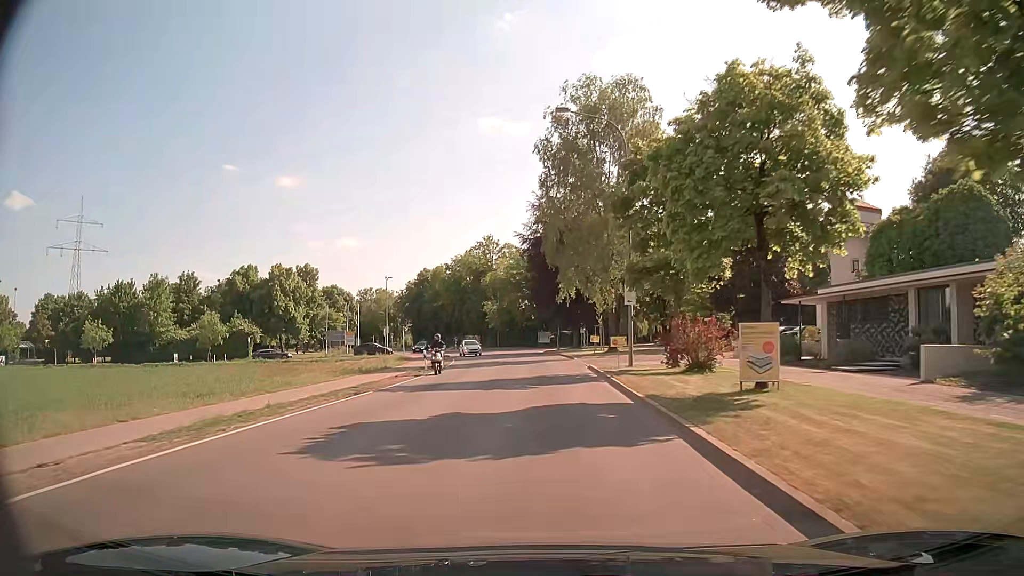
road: tertiary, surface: asphalt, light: Day
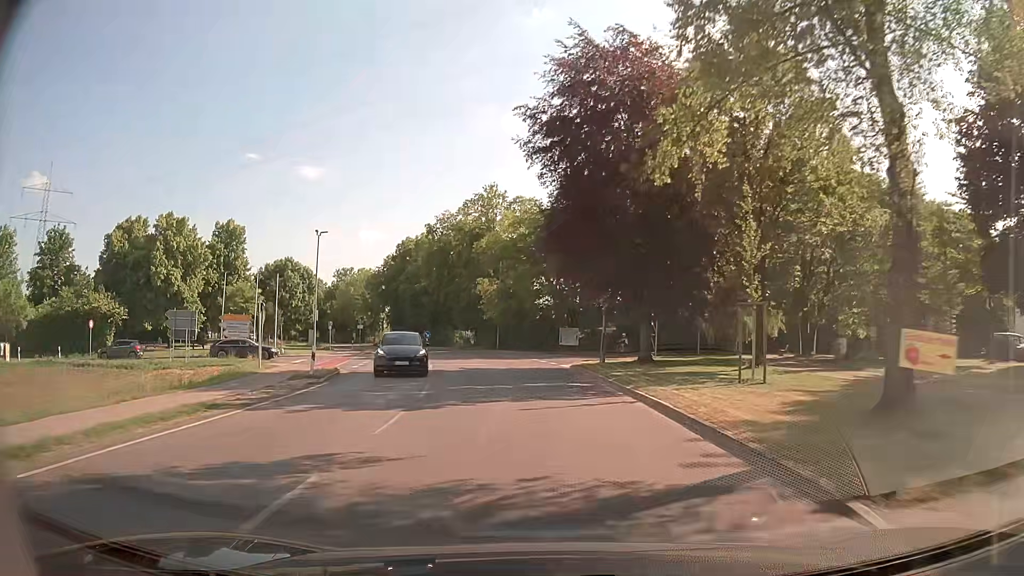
(-0.5, +37.1) m; -2°
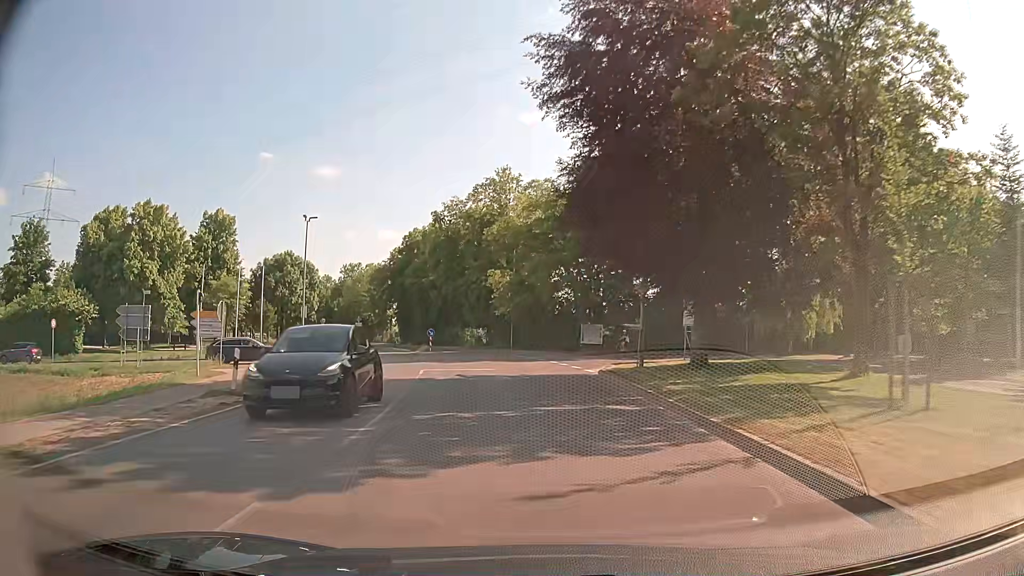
(0.0, +7.2) m; -1°
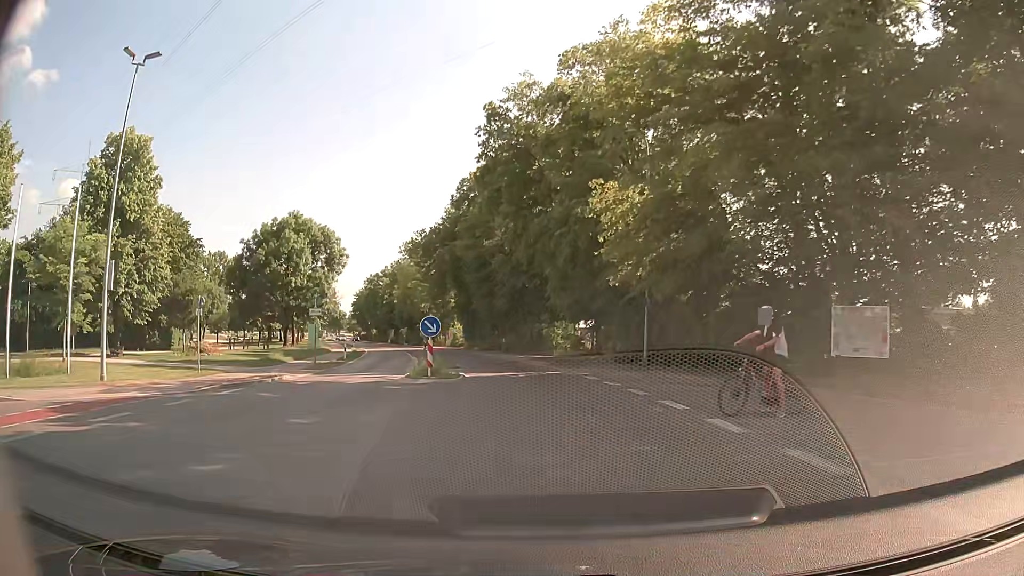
(-2.4, +34.4) m; -10°
